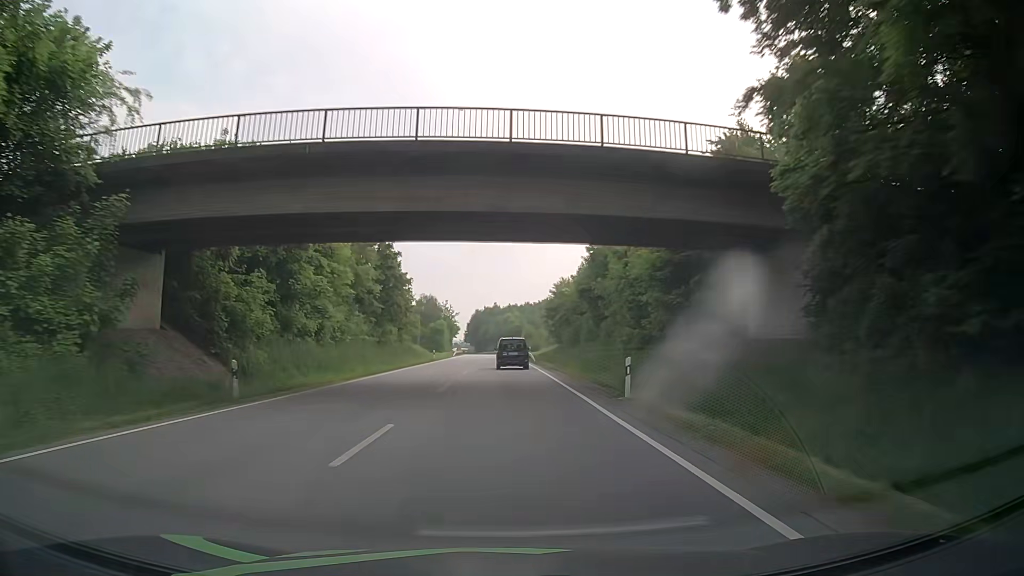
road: primary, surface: asphalt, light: Day
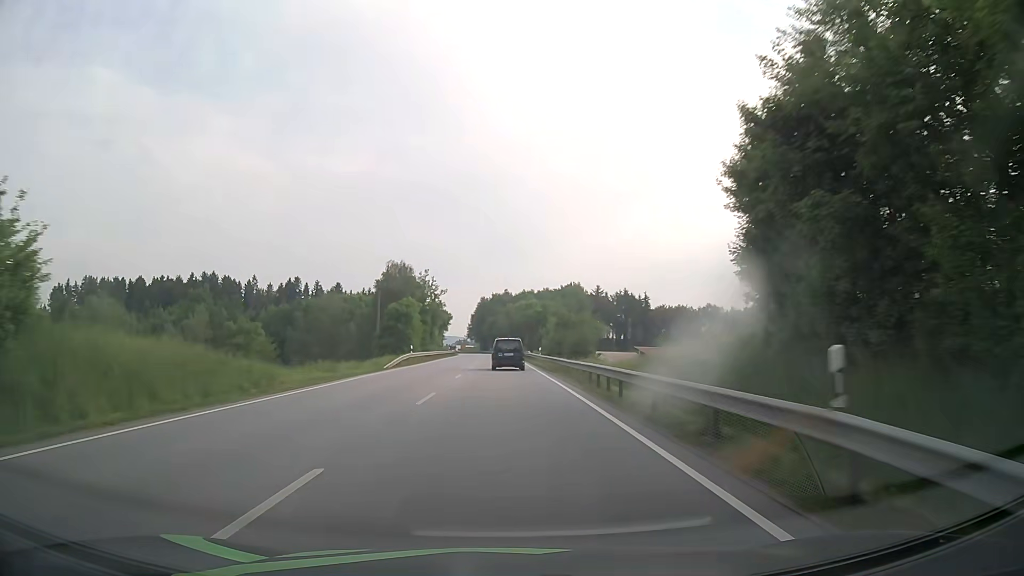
(+0.2, +65.0) m; -1°
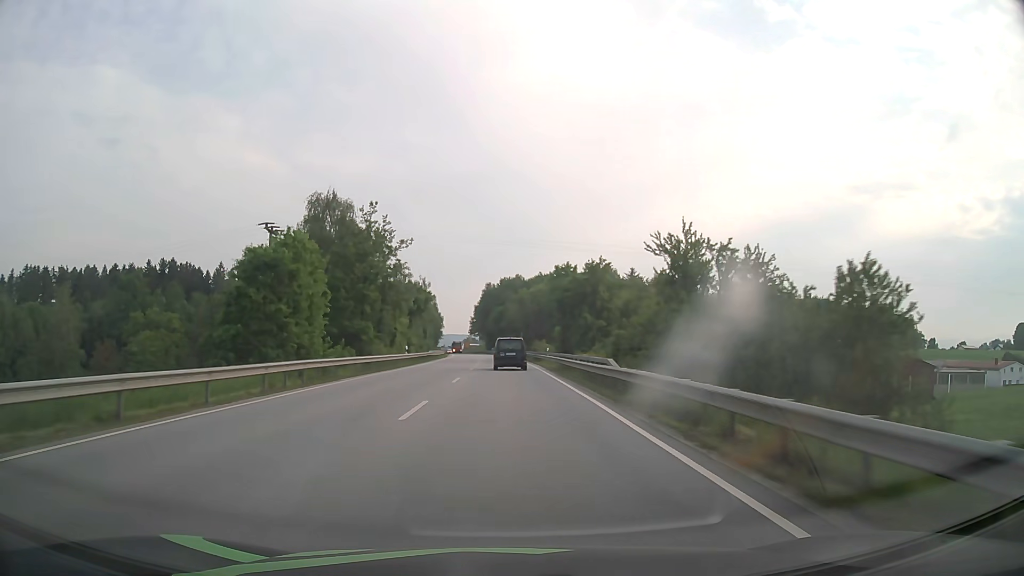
(-0.5, +51.9) m; -1°
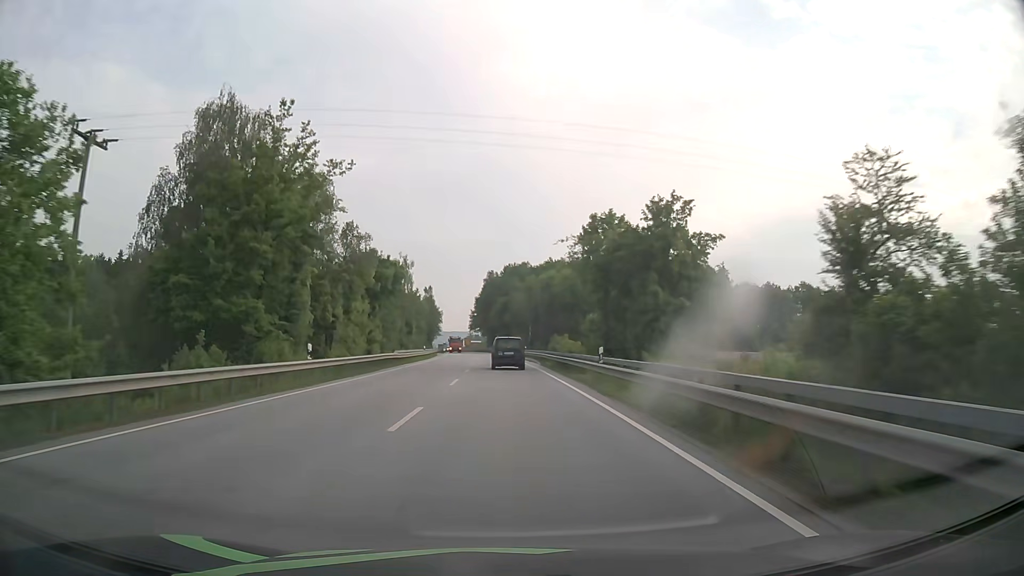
(-0.1, +25.9) m; 0°
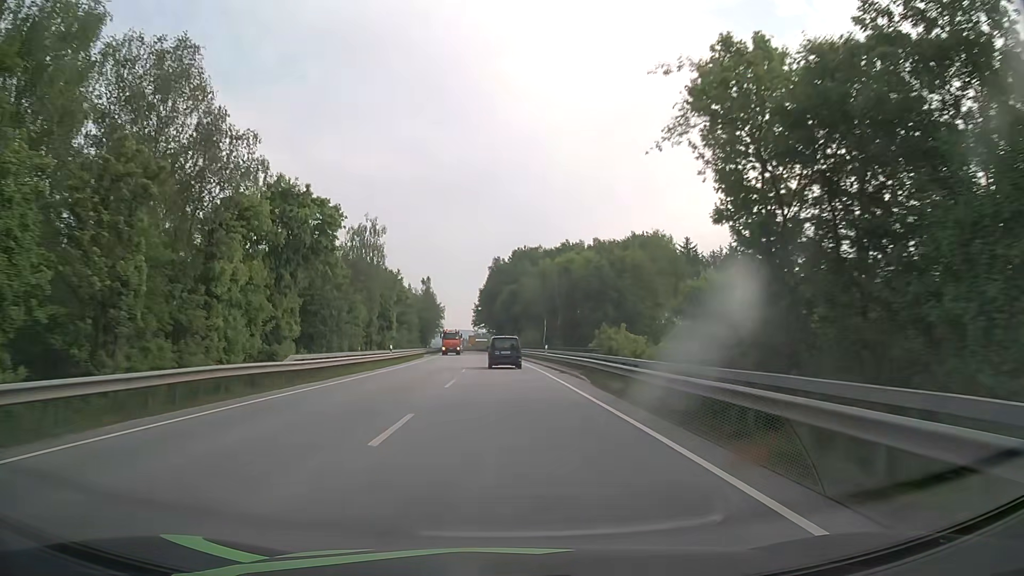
(-0.2, +25.8) m; -1°
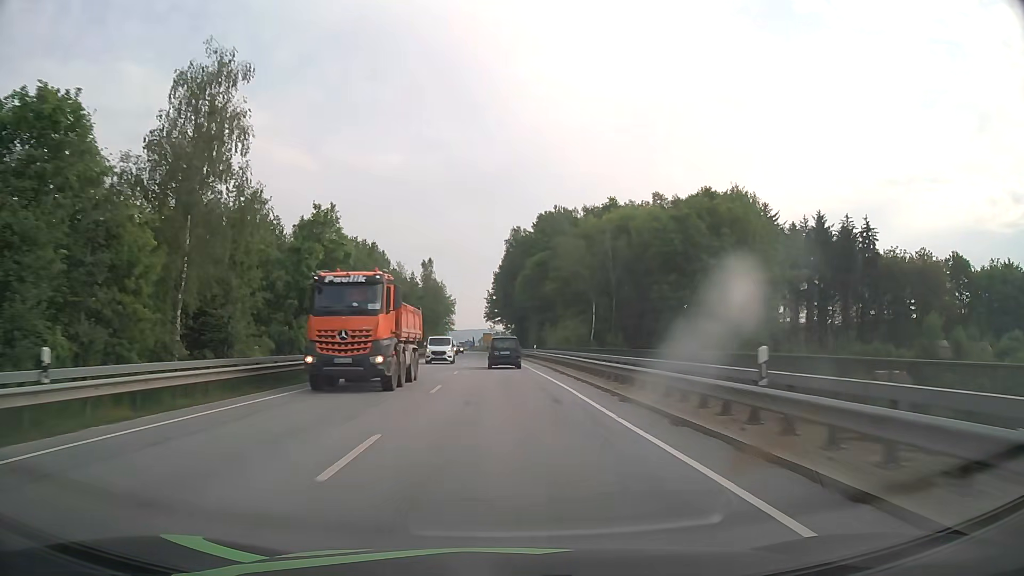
(-0.4, +38.8) m; -2°
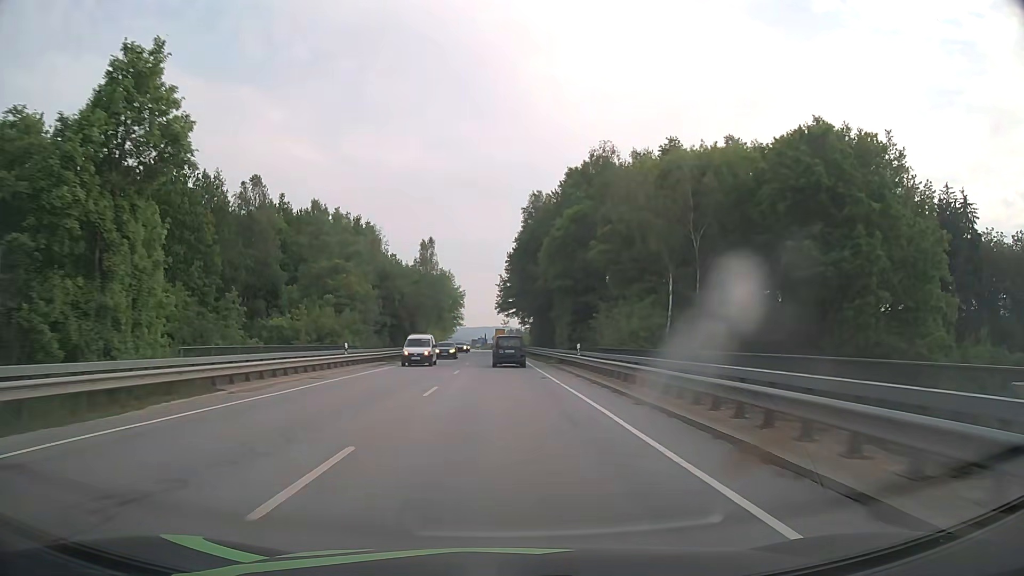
(-0.3, +25.9) m; -1°
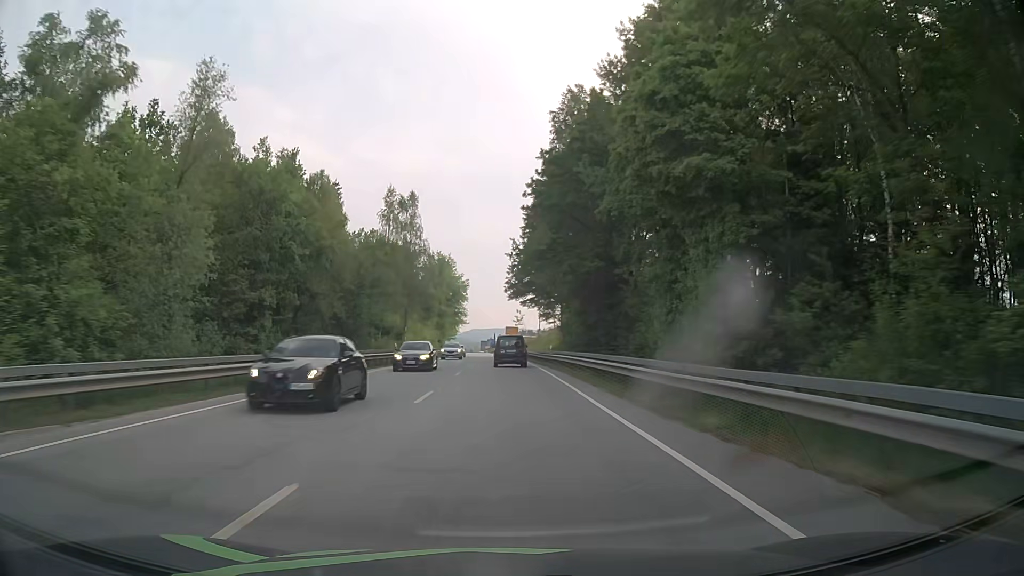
(-0.4, +38.8) m; -1°
(0, +10) (0, +20) (0, +30) (0, +40) (0, +50) (-1, +60) (-1, +70) (-1, +80) (-1, +90) (-2, +100) m
